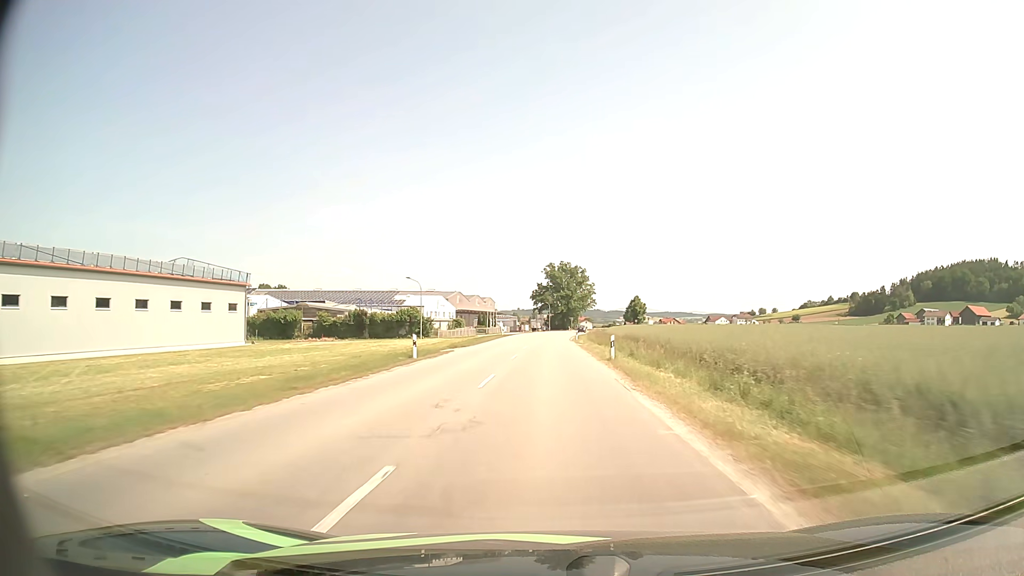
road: secondary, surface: asphalt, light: Day
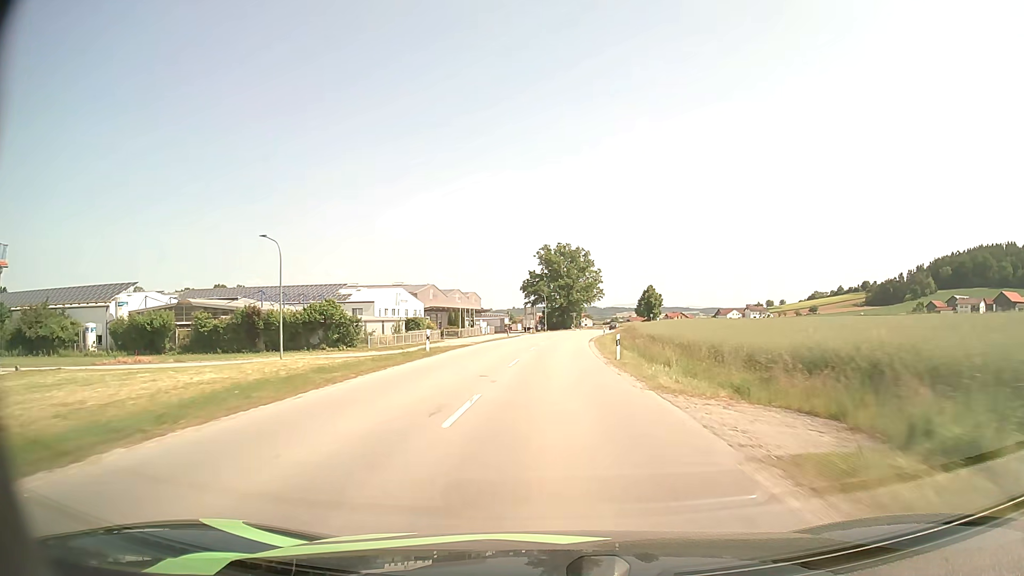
(-0.1, +41.8) m; 0°
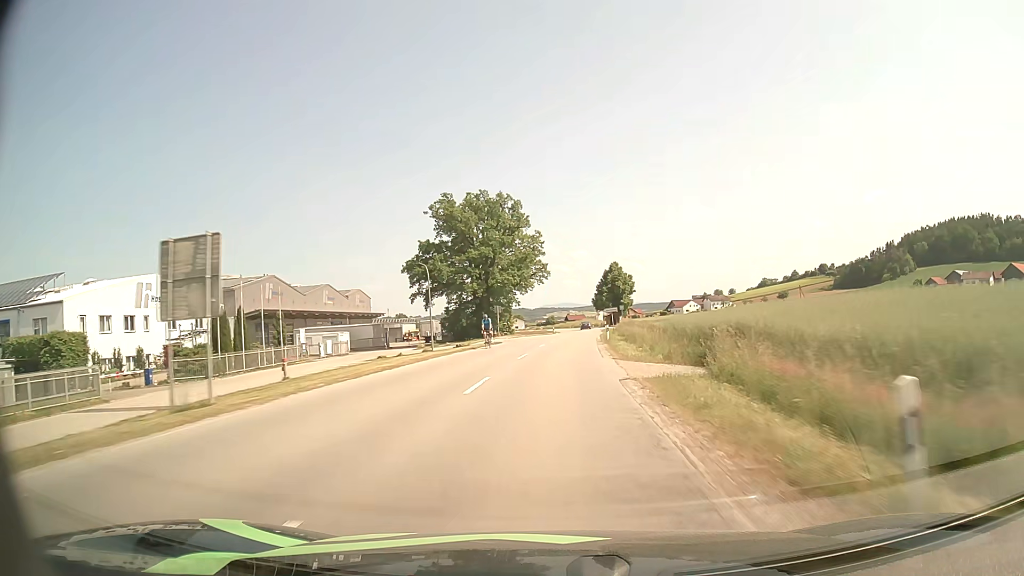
(+3.0, +67.7) m; +6°
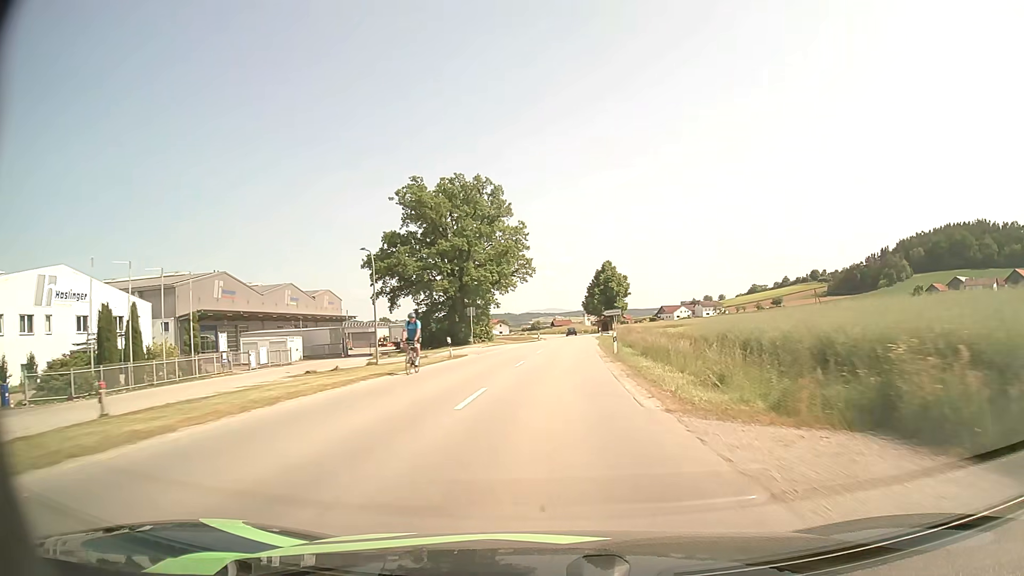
(+0.1, +13.4) m; +1°
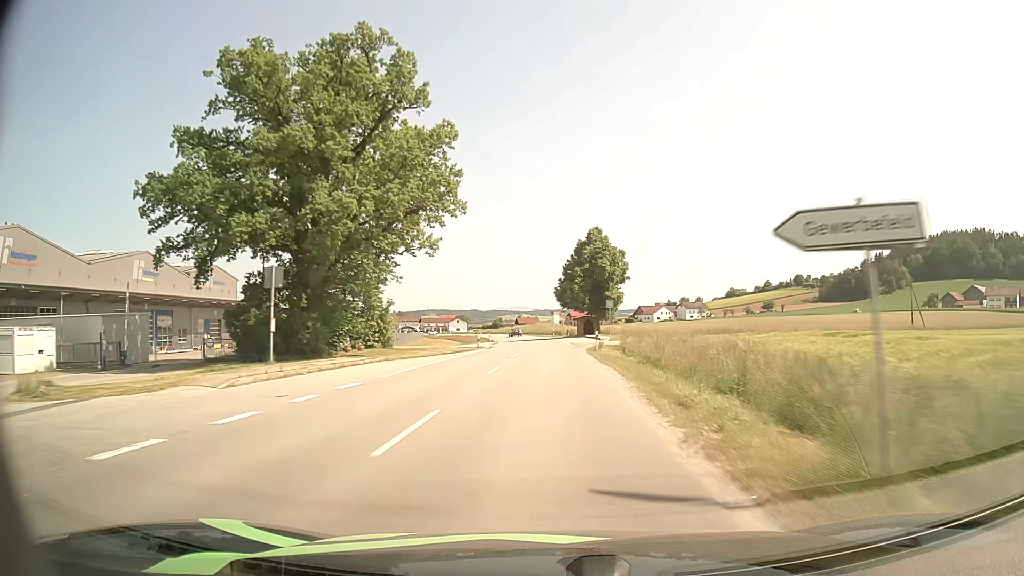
(+1.5, +40.0) m; +3°
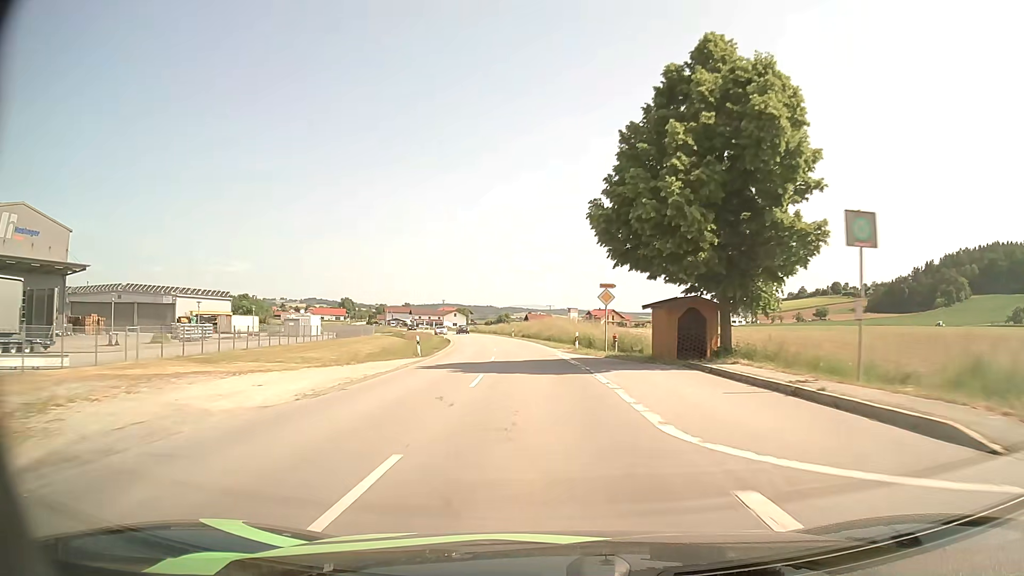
(0.0, +51.9) m; -1°
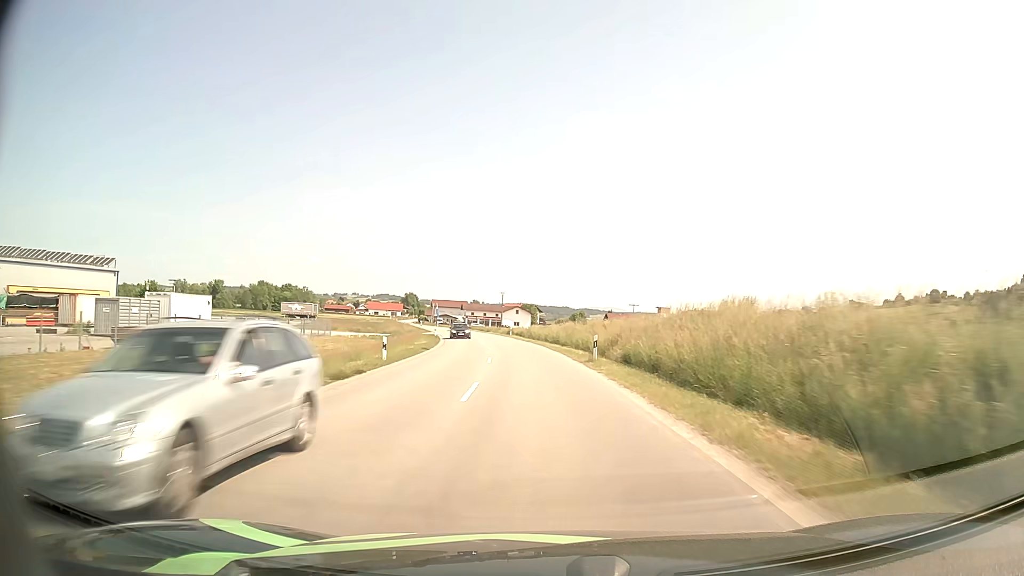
(-2.8, +51.1) m; -6°
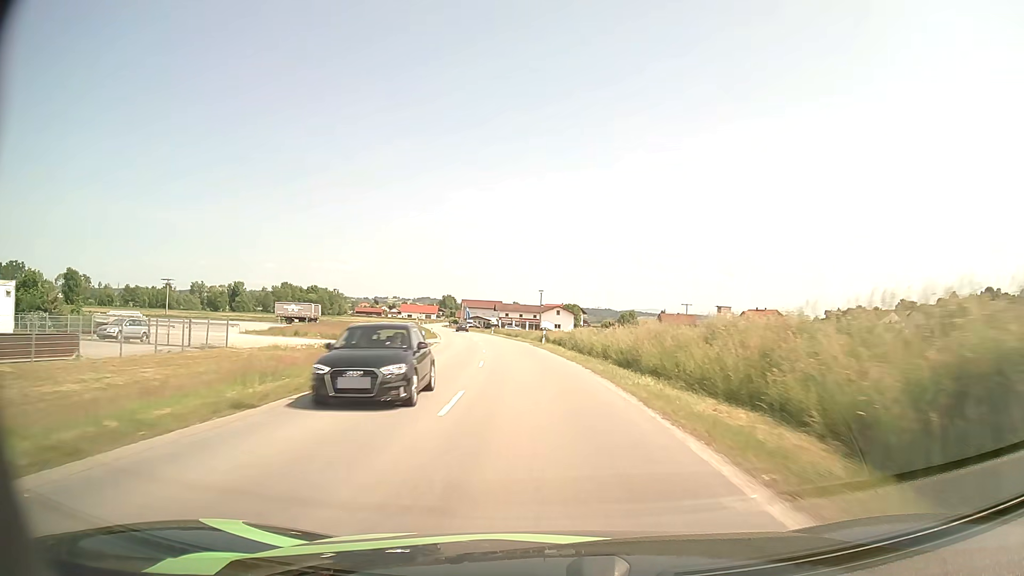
(-0.7, +25.9) m; -3°
(0, +10) (-1, +20) (-1, +30) (-2, +40) (-3, +50) (-5, +60) (-6, +70) (-8, +79) (-10, +89) (-12, +99) m
